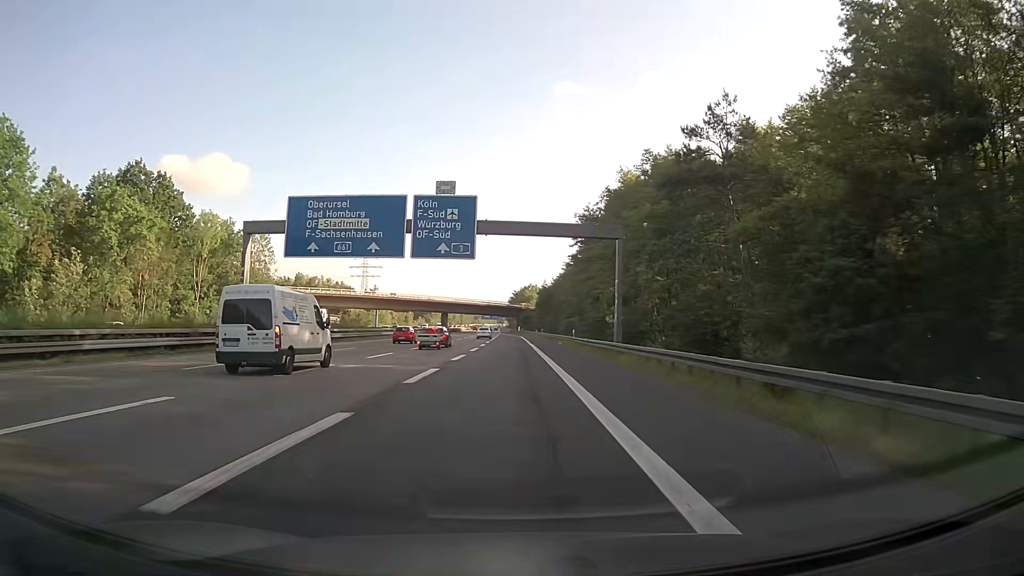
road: motorway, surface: asphalt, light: Day
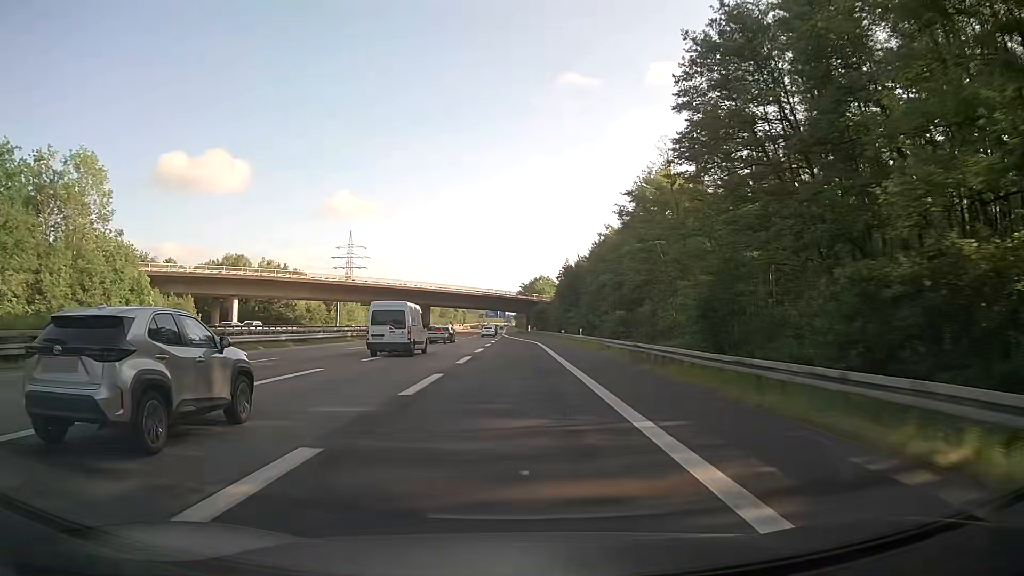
(-0.5, +51.3) m; -1°
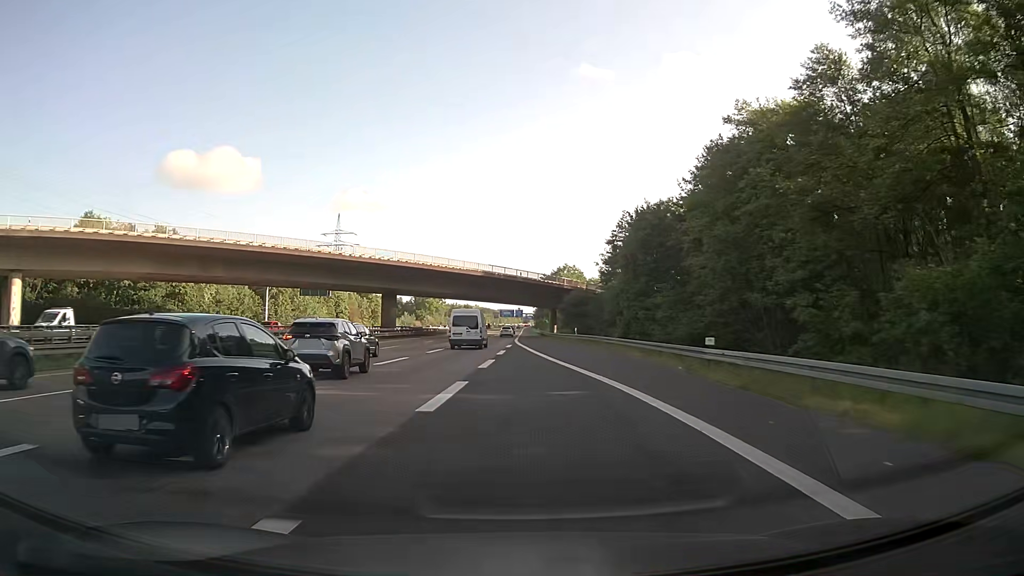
(0.0, +50.7) m; -1°
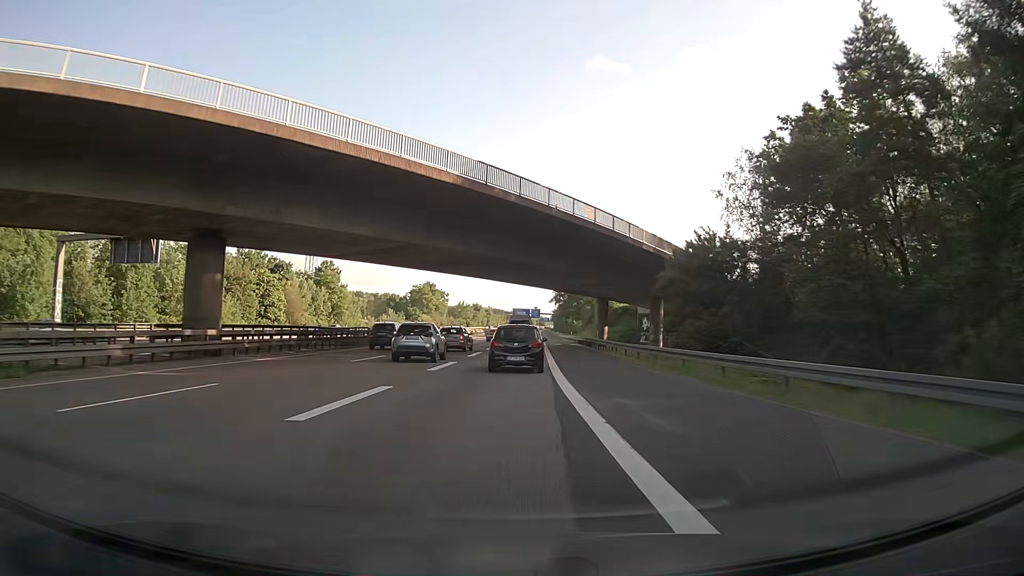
(-1.0, +51.2) m; -1°
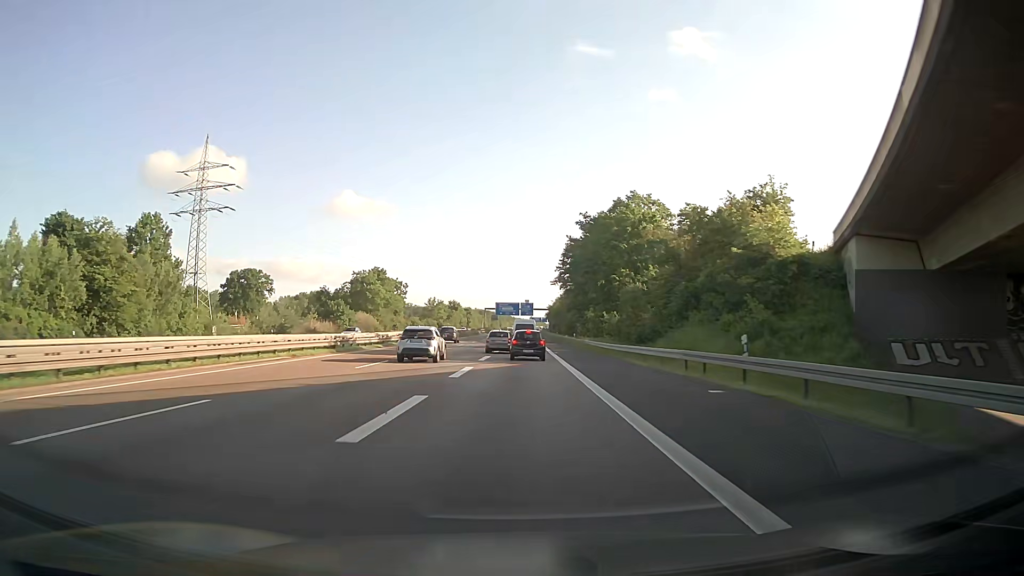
(+1.5, +73.9) m; +1°
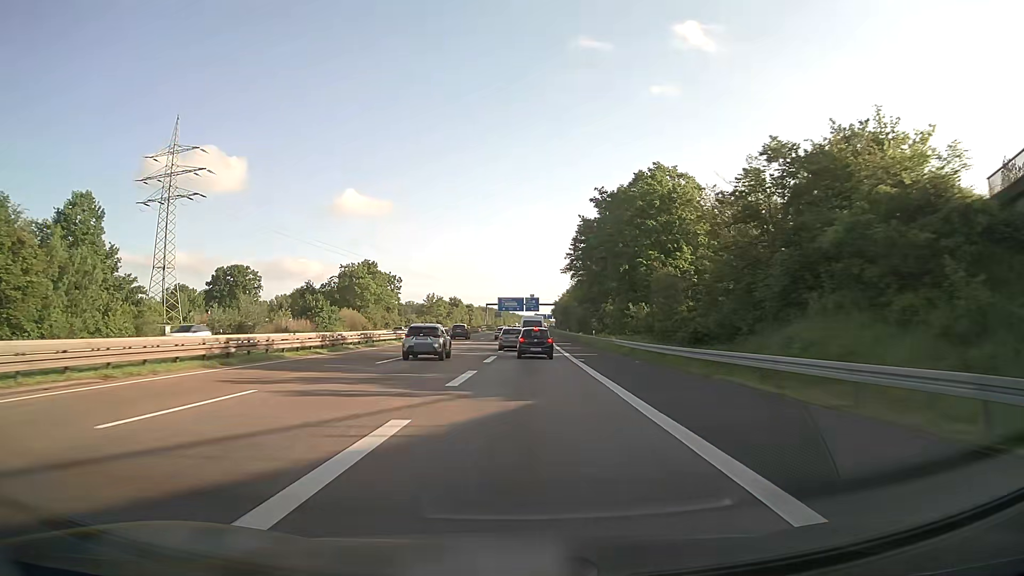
(0.0, +16.3) m; 0°
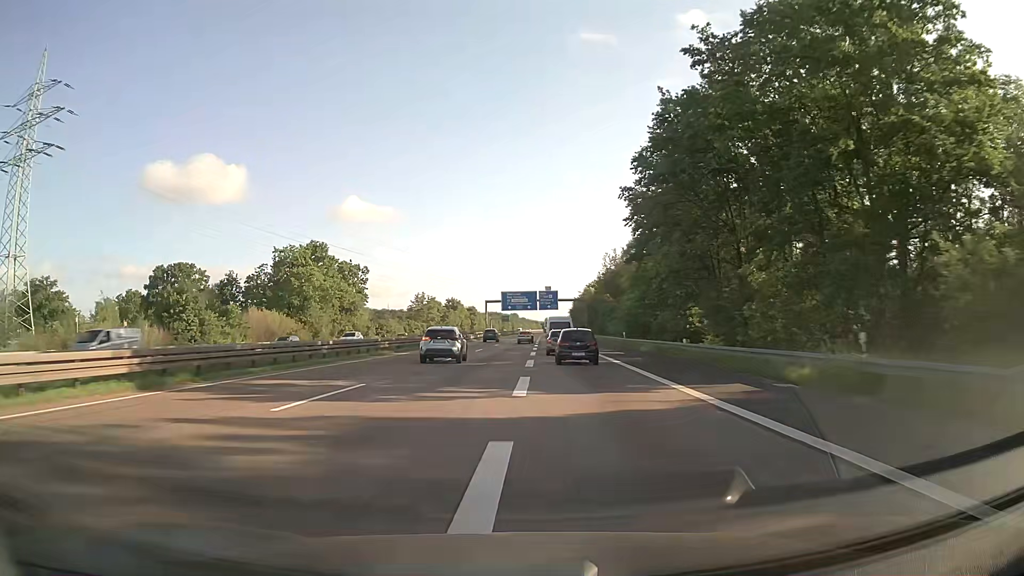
(-0.4, +50.1) m; -1°
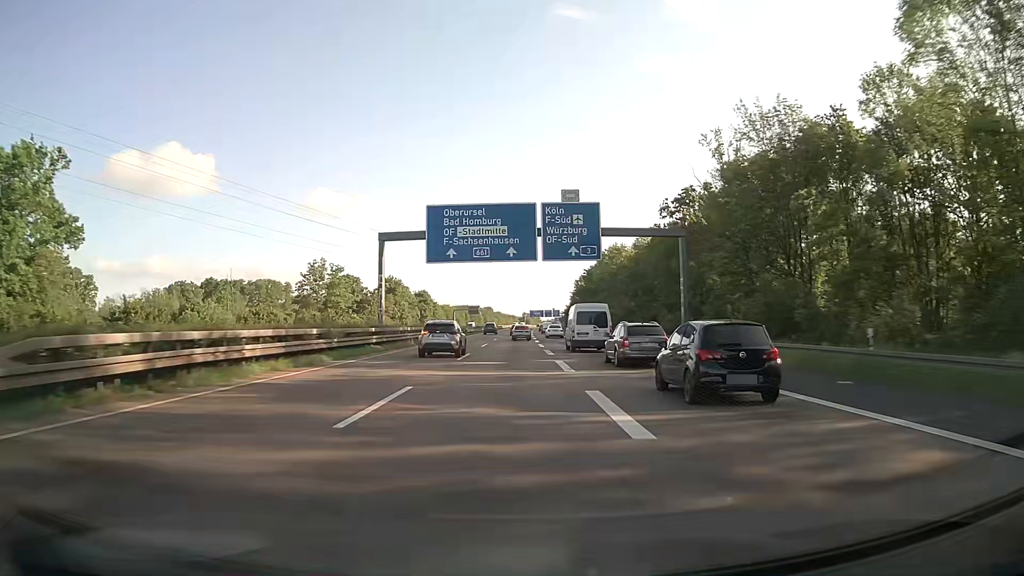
(+1.0, +90.6) m; +2°
(0, +10) (0, +20) (0, +30) (0, +40) (0, +50) (0, +60) (0, +70) (0, +80) (0, +90) (0, +100) m
